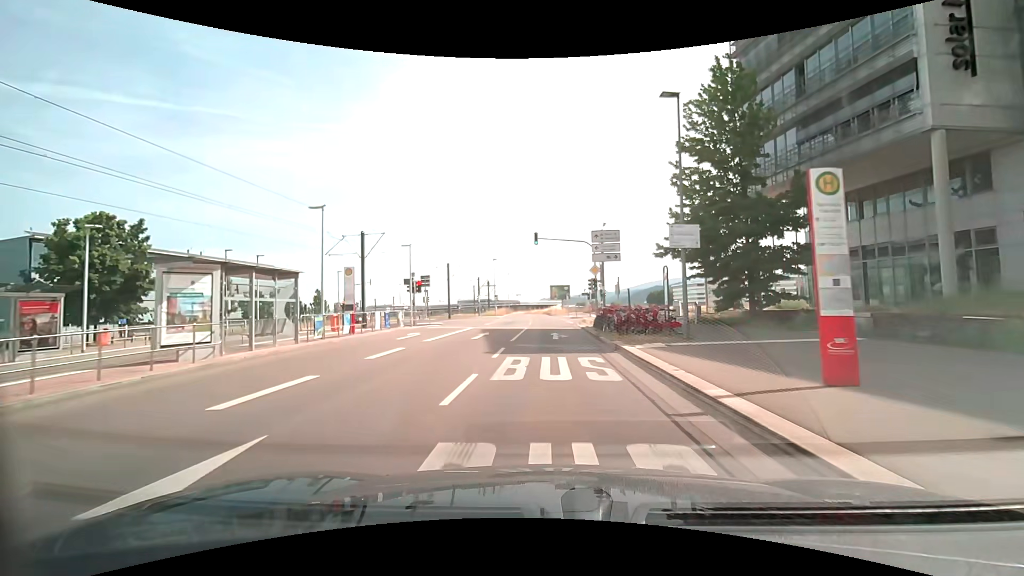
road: secondary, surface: asphalt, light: Day
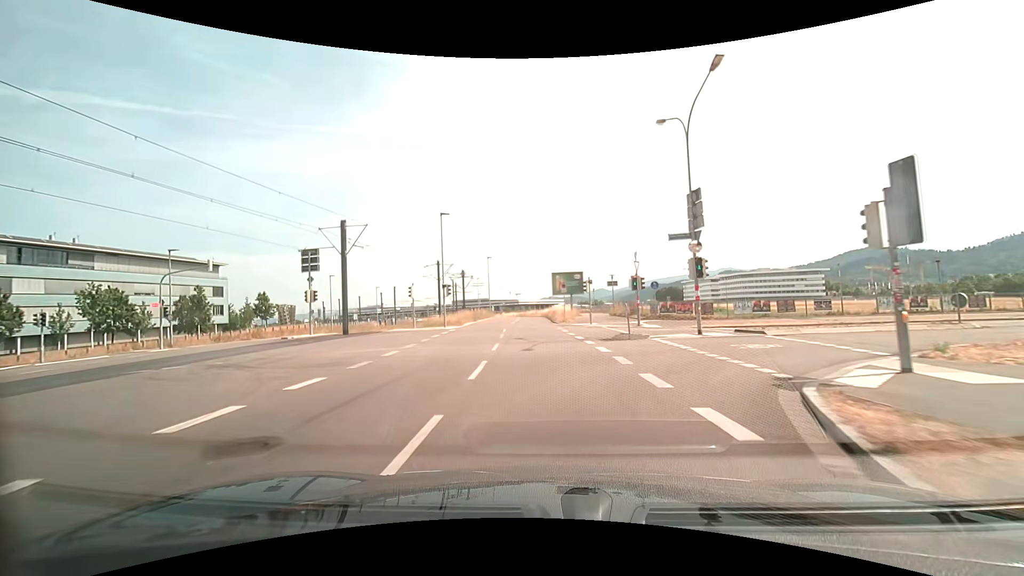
(+0.1, +34.4) m; 0°
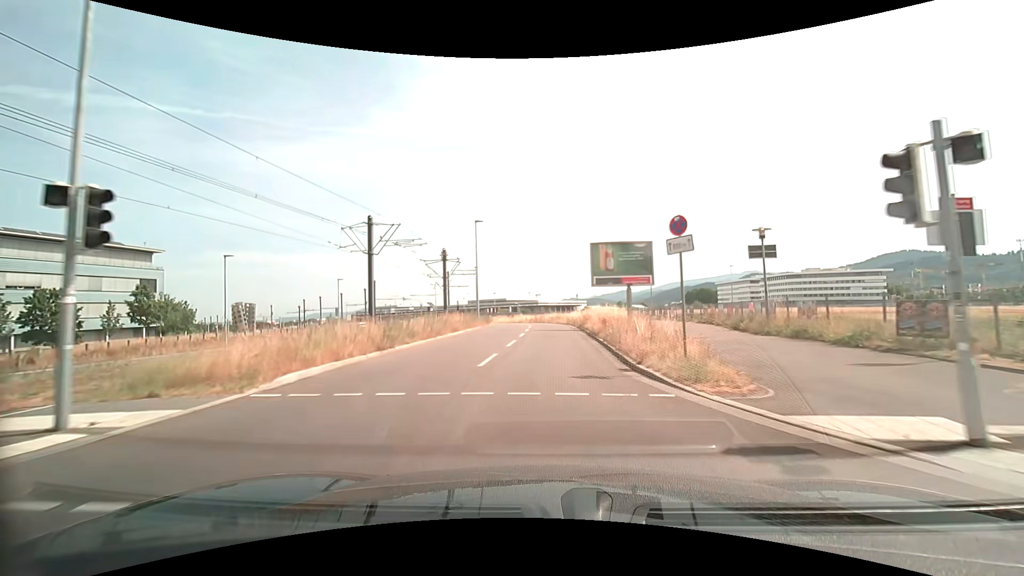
(-0.7, +29.0) m; -2°
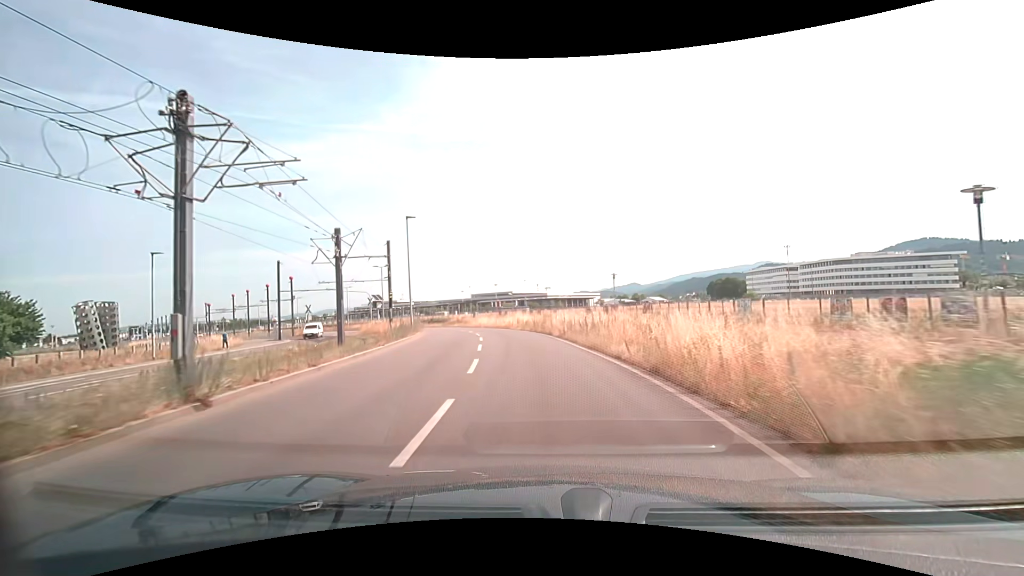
(+0.1, +36.9) m; -1°
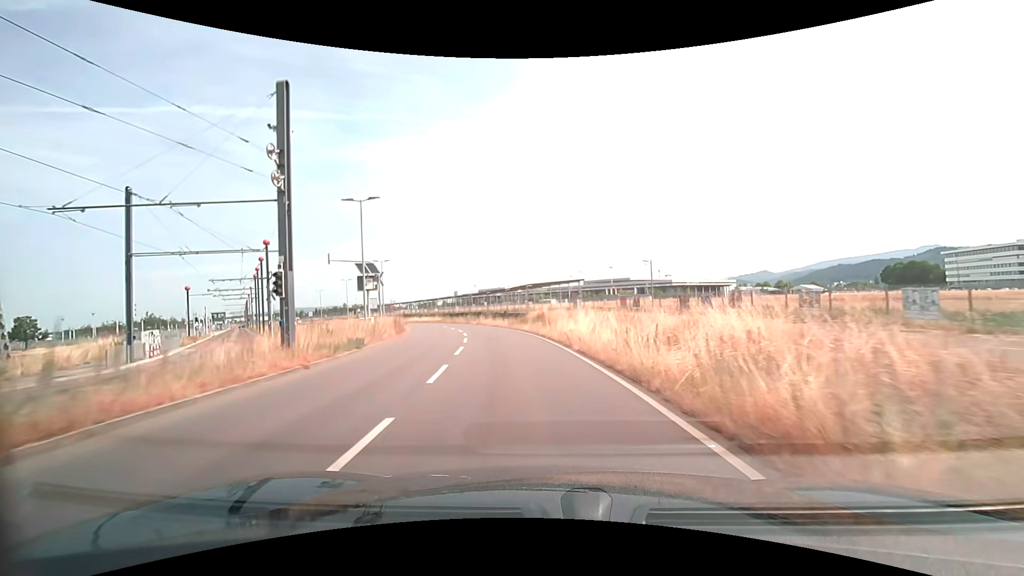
(-3.8, +37.5) m; -13°
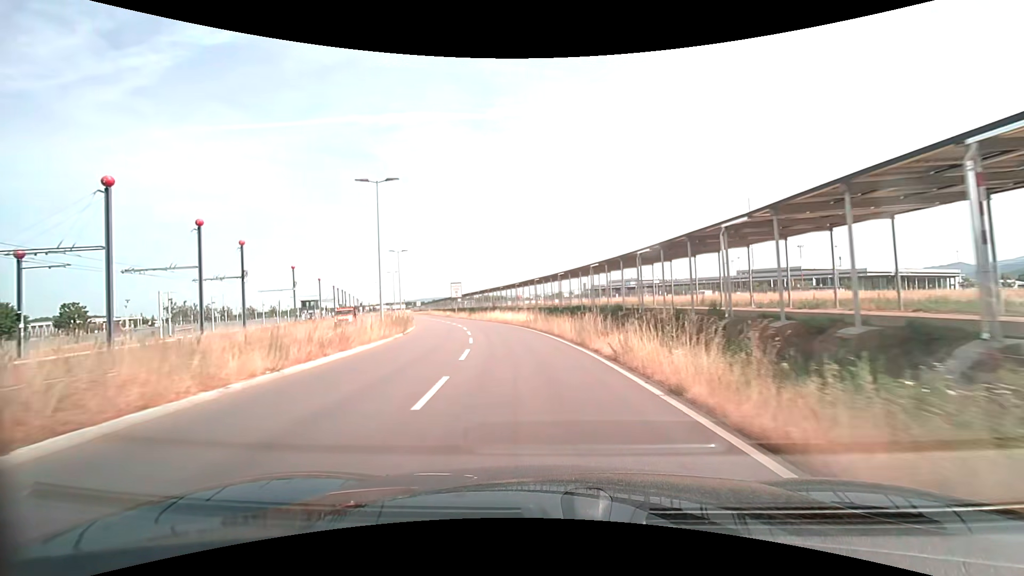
(-5.1, +38.8) m; -15°
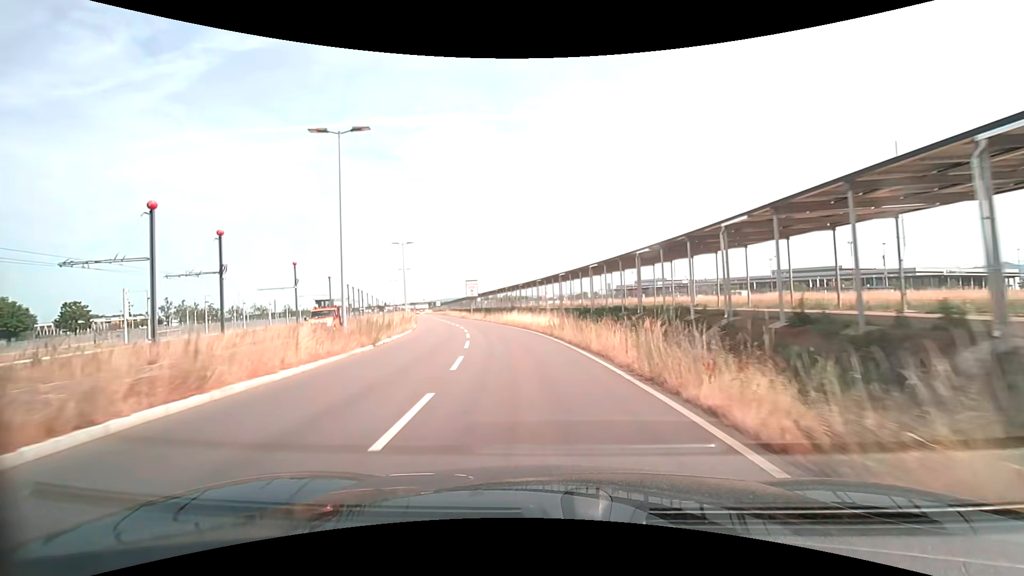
(-0.2, +7.8) m; -3°
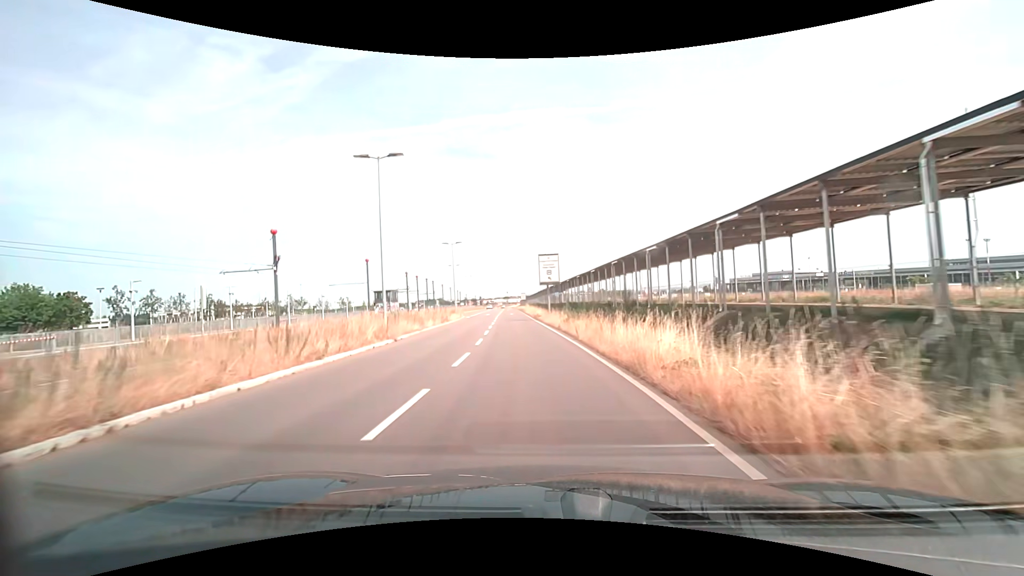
(-2.6, +29.8) m; -10°
(0, +10) (-1, +20) (-2, +30) (-3, +40) (-4, +50) (-4, +60) (-5, +70) (-6, +80) (-7, +90) (-8, +100) m
